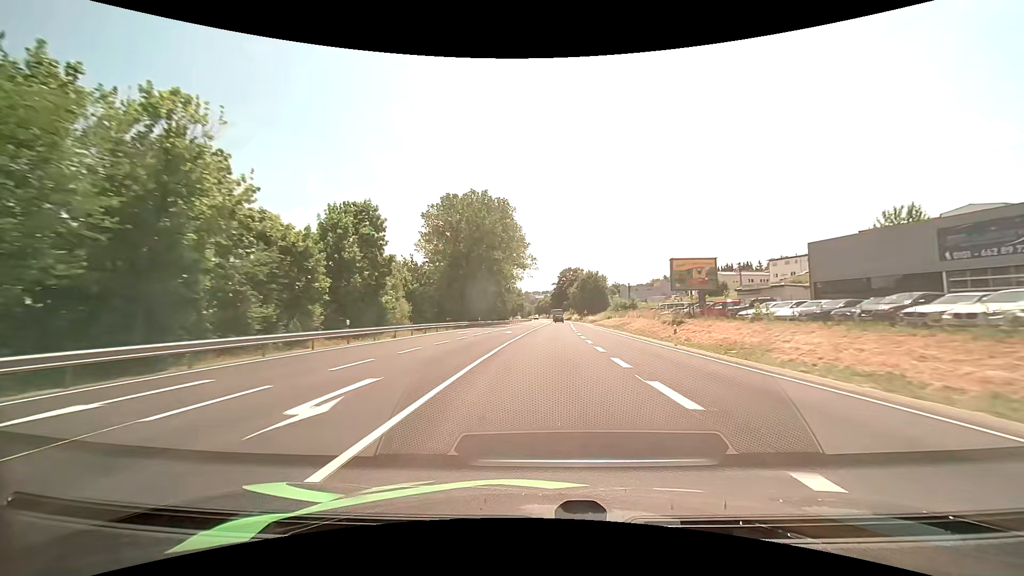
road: primary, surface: asphalt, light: Day
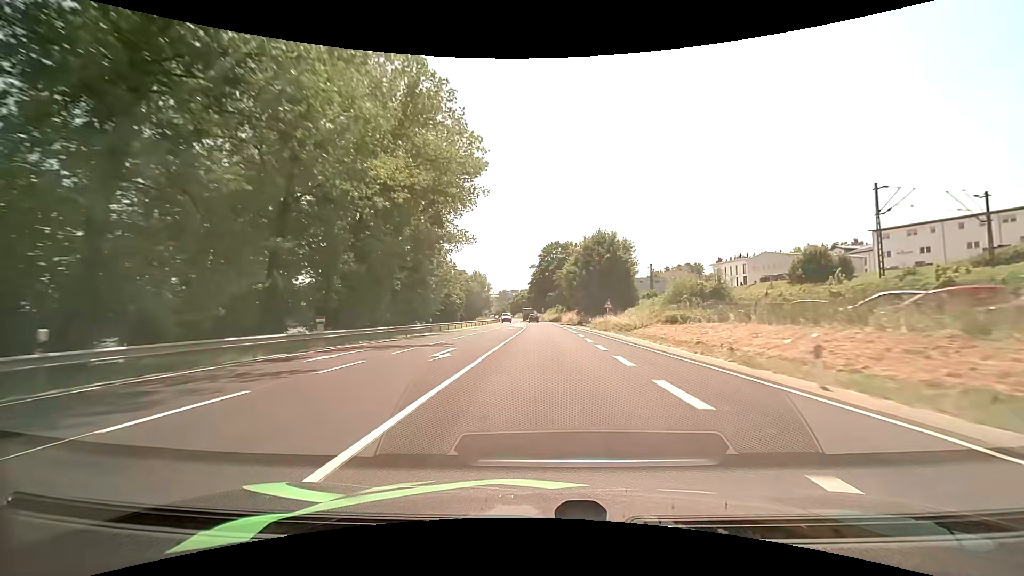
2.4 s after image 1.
(+1.8, +60.4) m; +3°
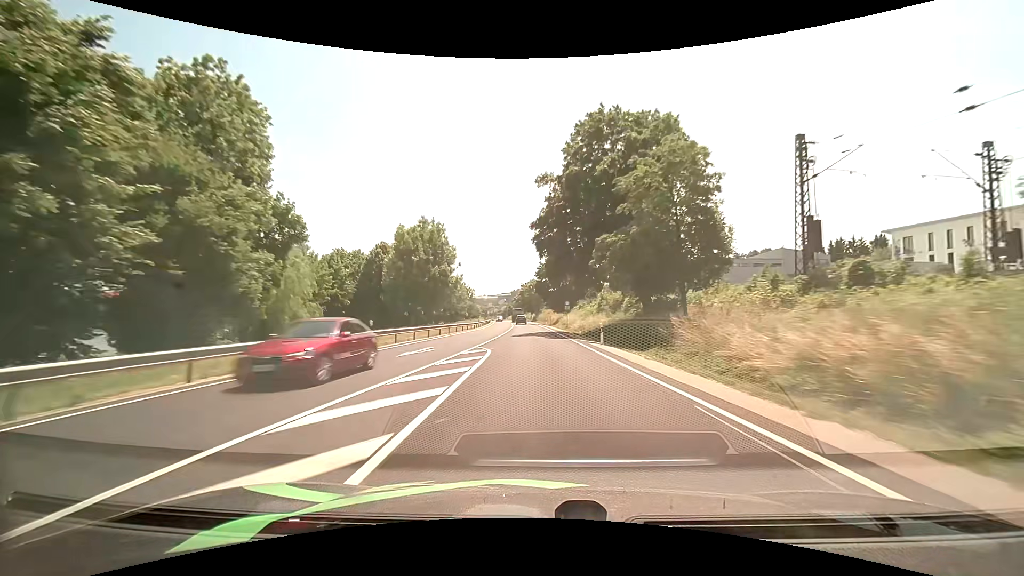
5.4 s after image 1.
(-0.4, +74.9) m; -2°
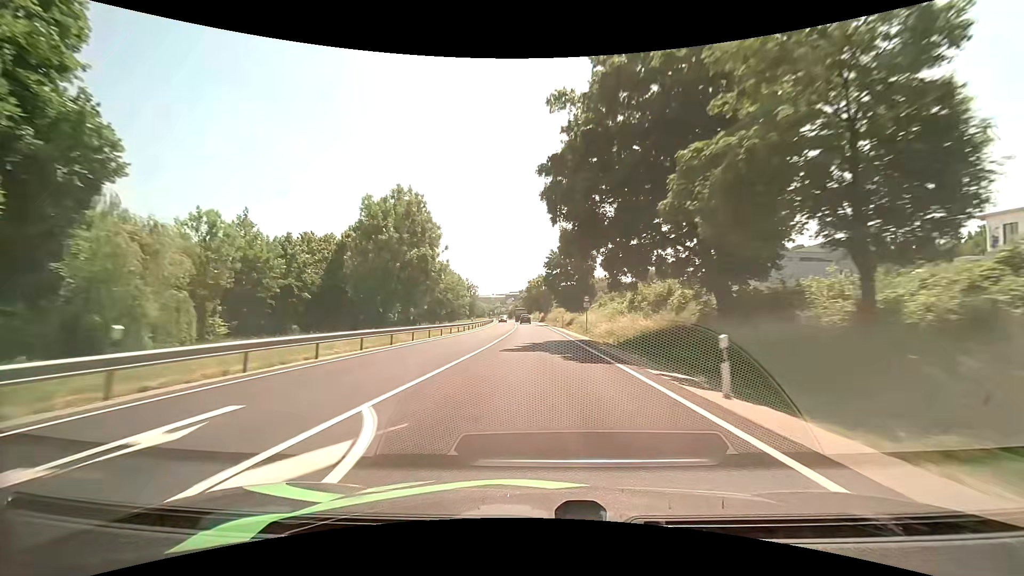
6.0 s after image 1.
(-0.1, +15.1) m; -1°
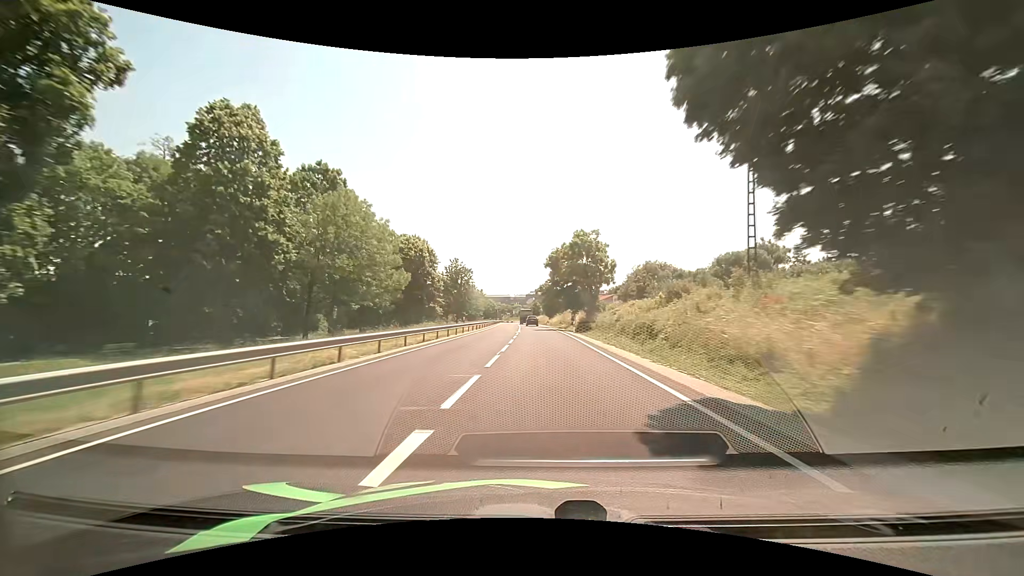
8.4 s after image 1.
(-1.6, +61.8) m; -3°
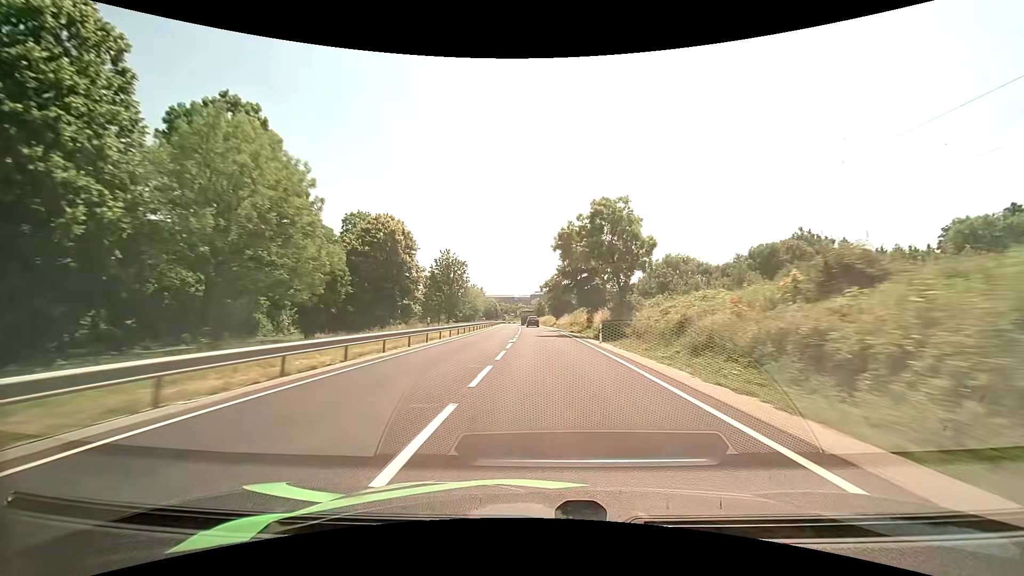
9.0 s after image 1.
(-0.1, +15.9) m; -1°
(0, +10) (0, +20) (0, +30) (0, +40) (0, +50) (-1, +60) (-1, +70) (-1, +80) (-1, +90) (-2, +100) m
